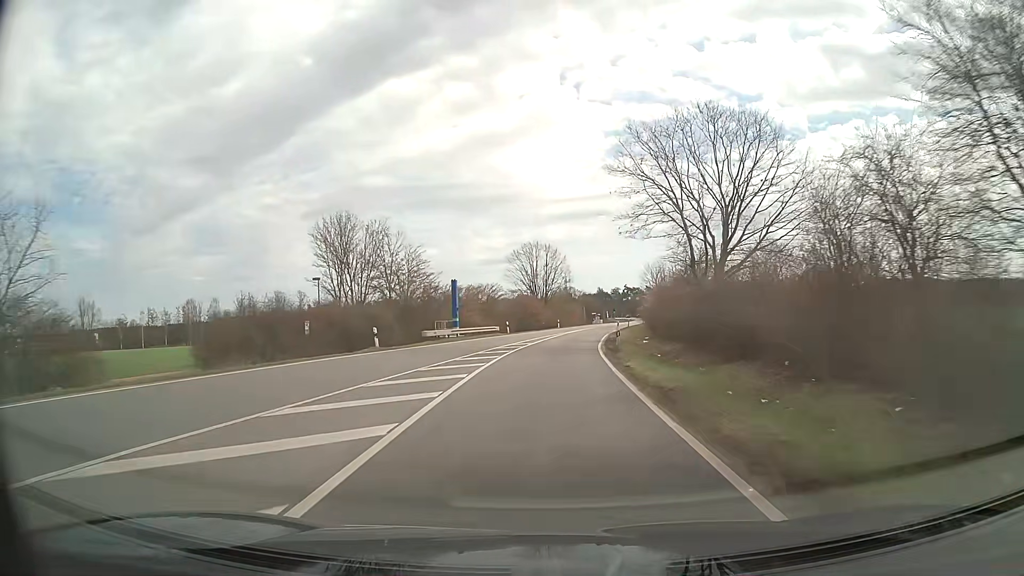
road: primary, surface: asphalt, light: Day
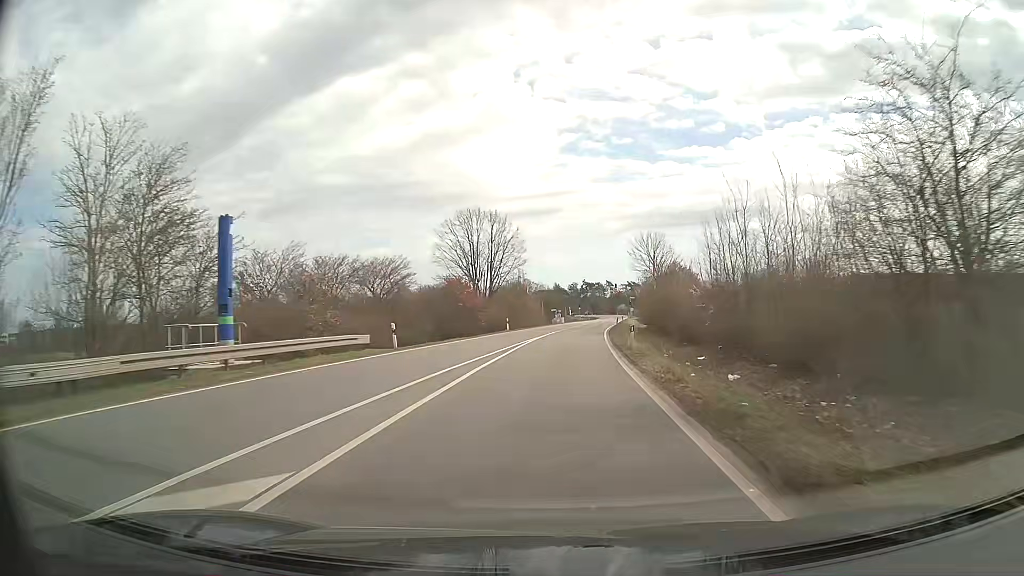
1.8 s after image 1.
(+1.0, +31.4) m; +4°
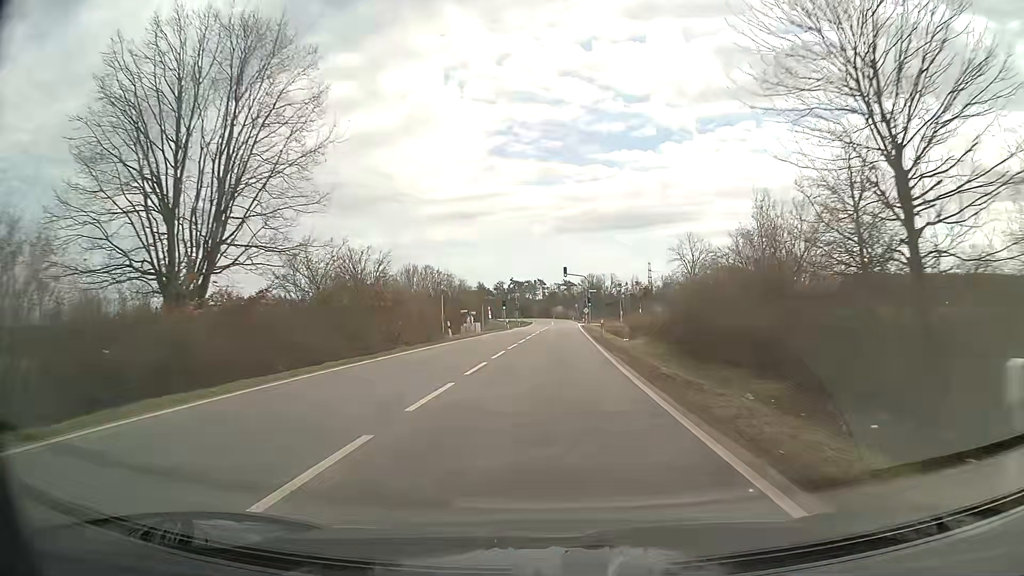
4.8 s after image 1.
(+3.4, +53.0) m; +6°
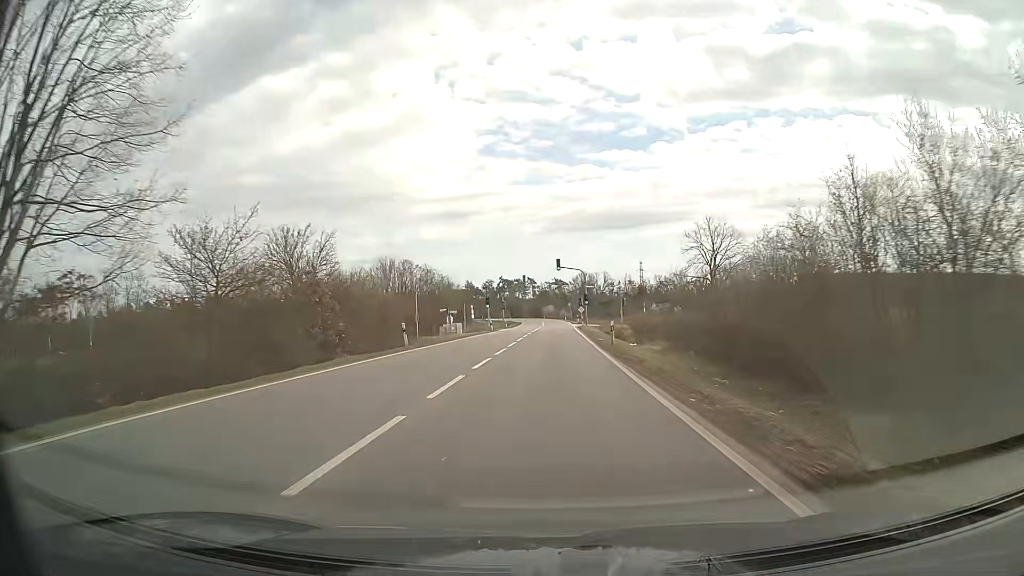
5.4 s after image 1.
(+0.1, +10.7) m; +1°
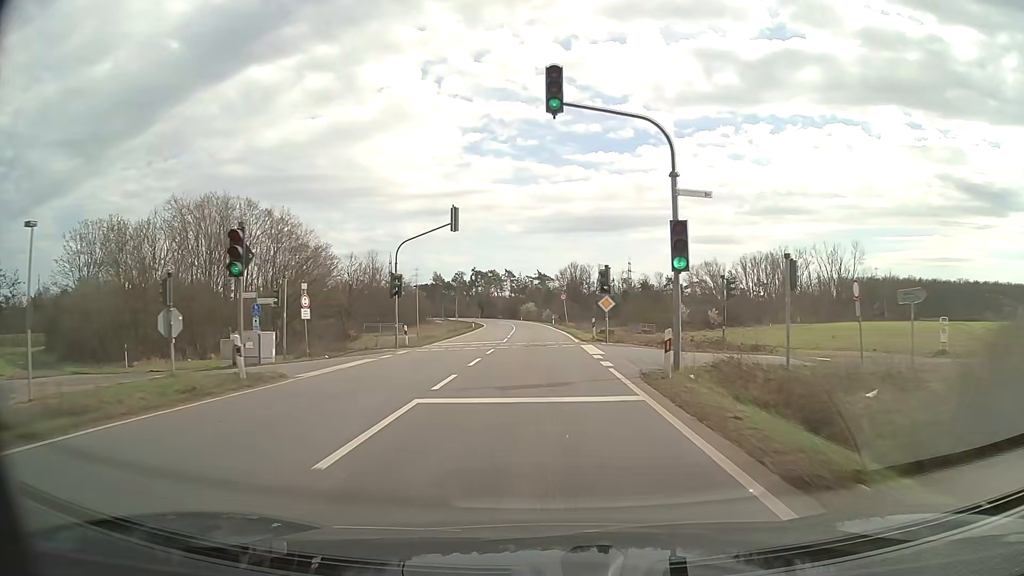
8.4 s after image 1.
(+1.1, +53.6) m; +2°
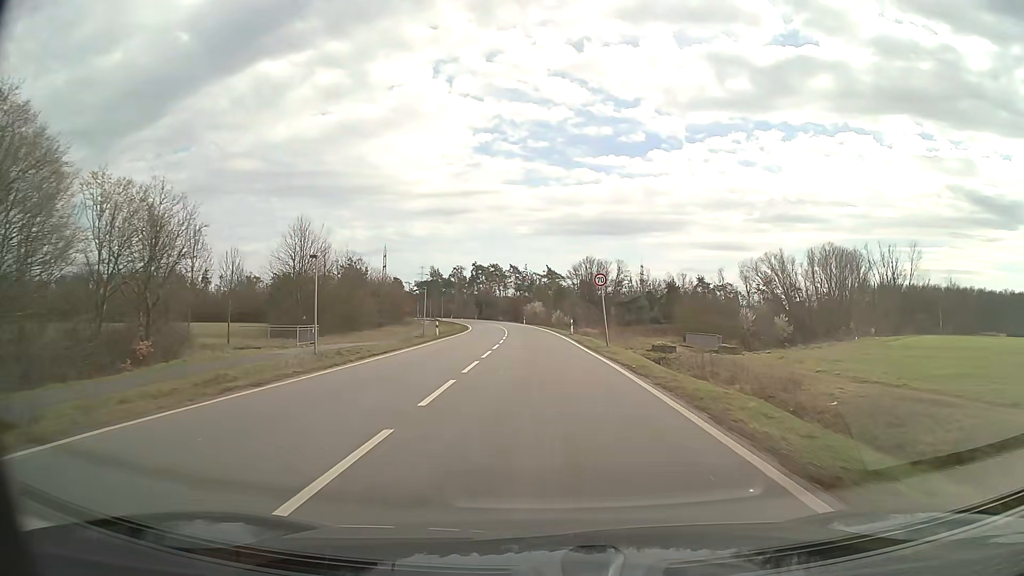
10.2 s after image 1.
(-0.2, +32.2) m; -1°
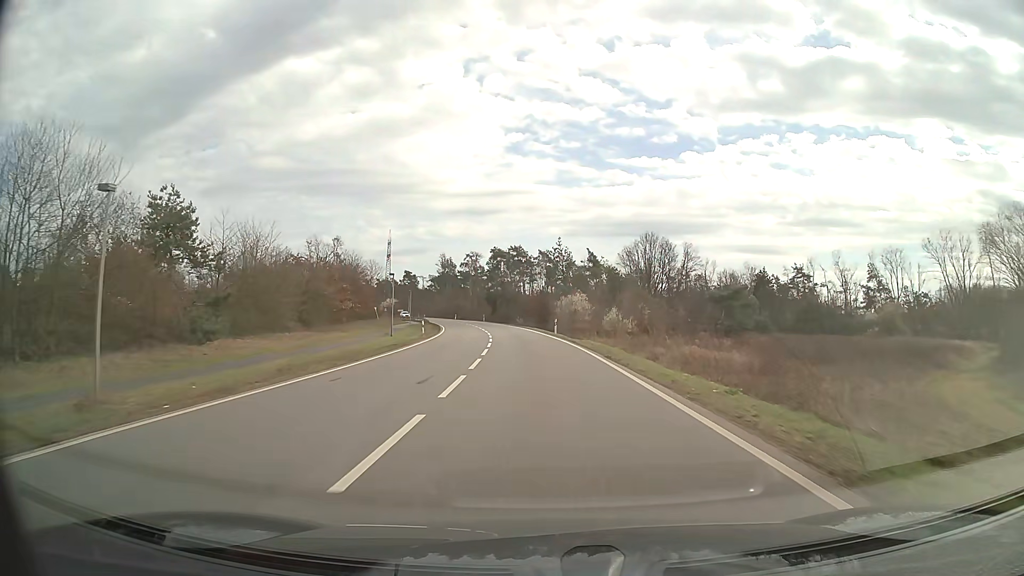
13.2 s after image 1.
(-1.2, +53.7) m; -3°
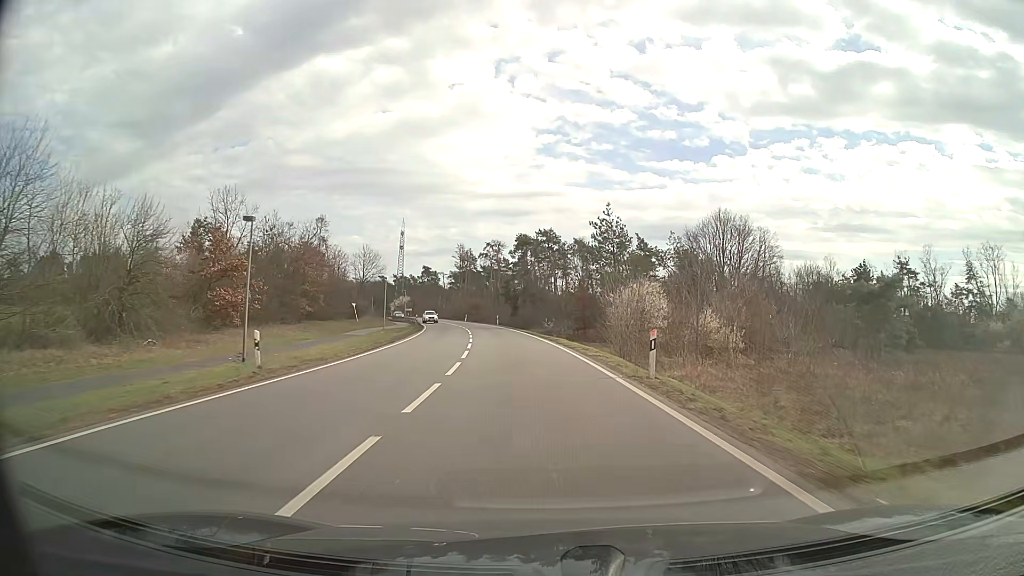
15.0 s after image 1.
(-0.7, +32.2) m; -3°
(0, +10) (0, +20) (-1, +30) (-2, +40) (-3, +50) (-4, +60) (-6, +70) (-8, +79) (-10, +89) (-12, +99) m
